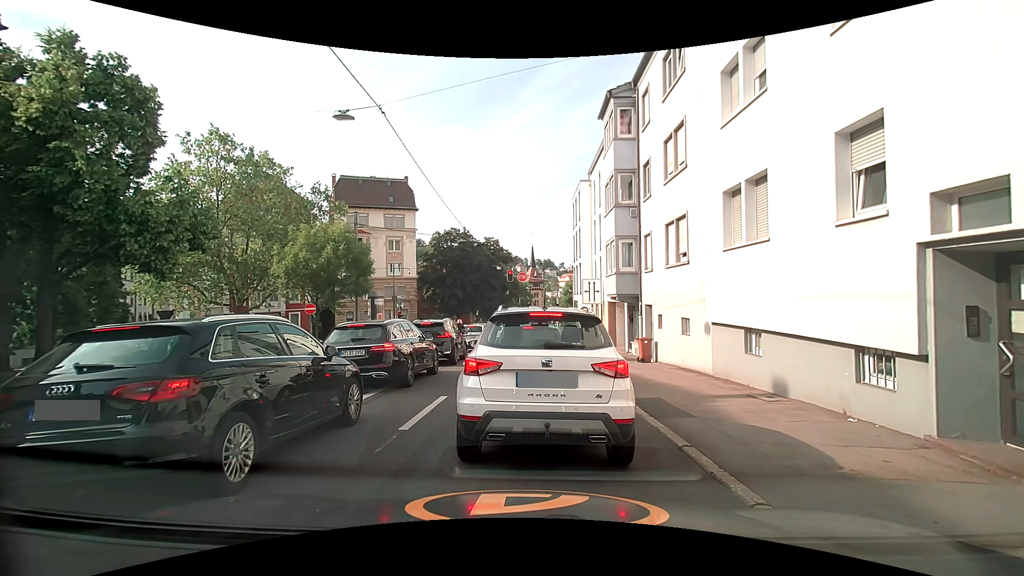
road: secondary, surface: asphalt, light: Day
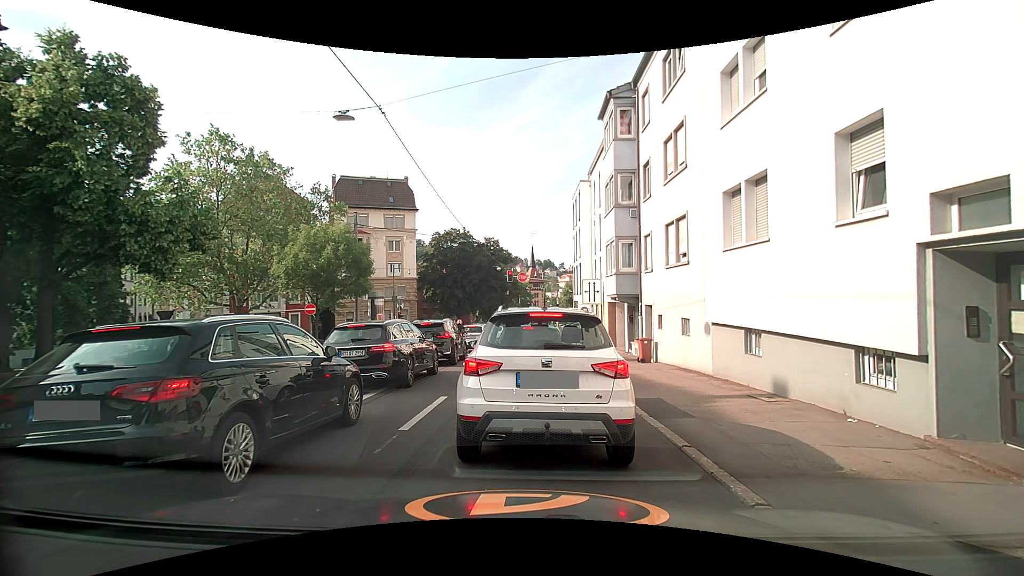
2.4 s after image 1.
(0.0, 0.0) m; 0°
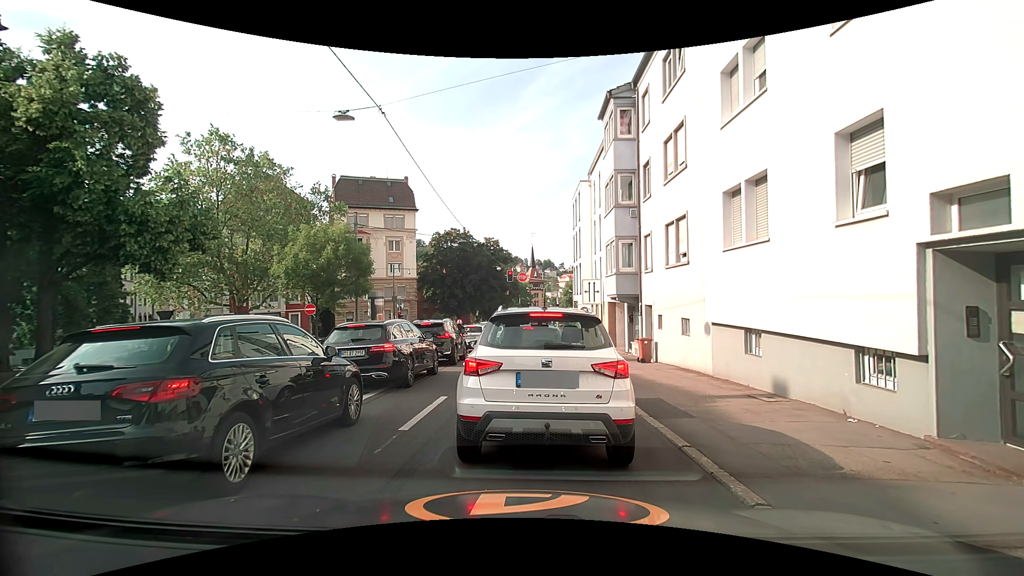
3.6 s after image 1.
(0.0, 0.0) m; 0°
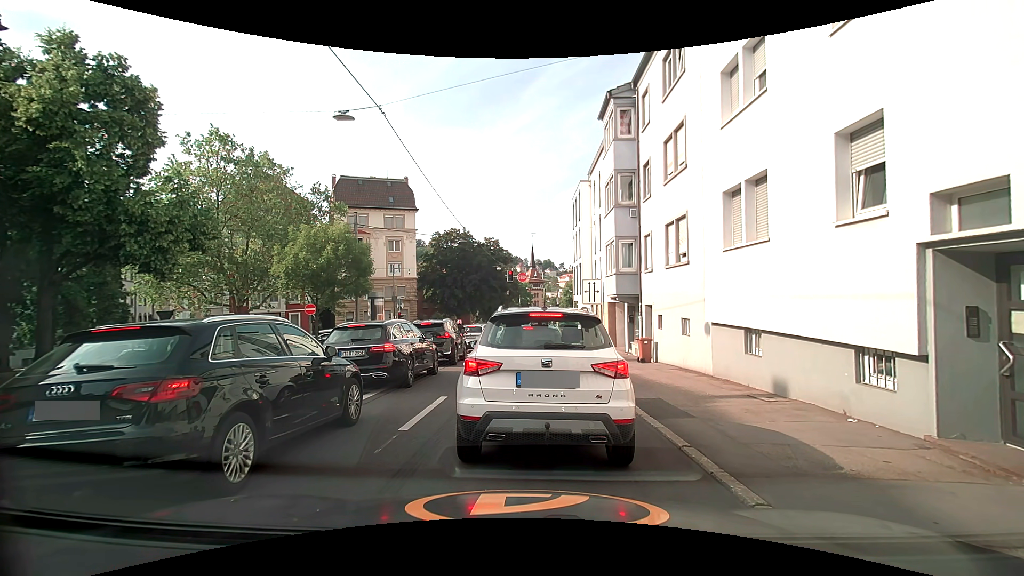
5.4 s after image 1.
(0.0, 0.0) m; 0°
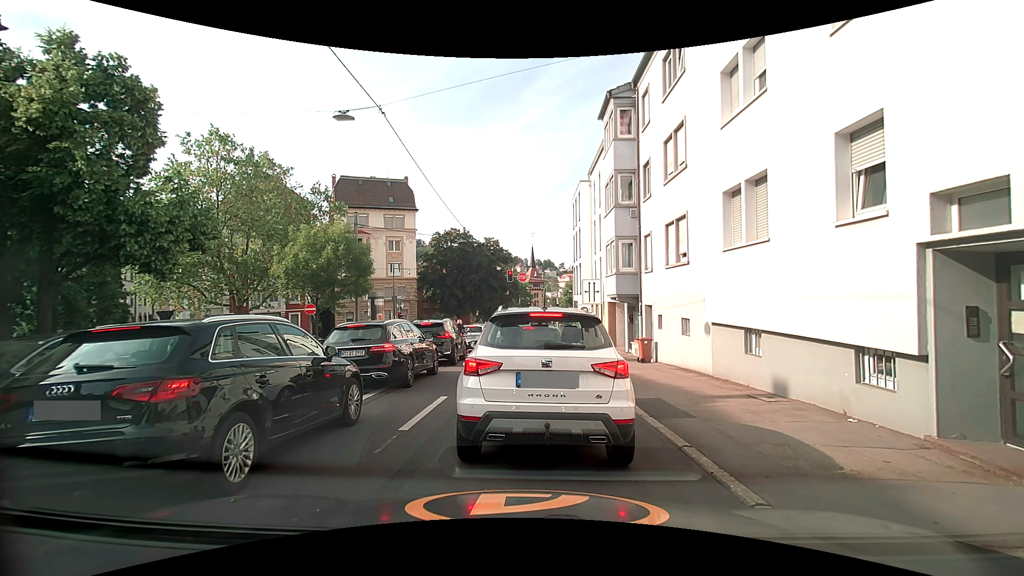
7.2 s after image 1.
(0.0, 0.0) m; 0°
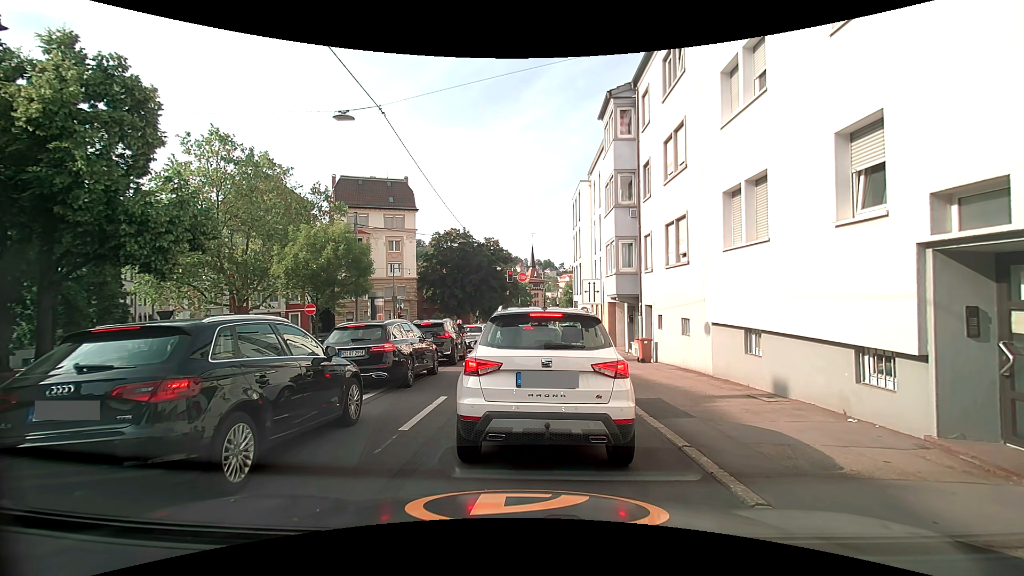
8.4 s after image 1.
(0.0, 0.0) m; 0°
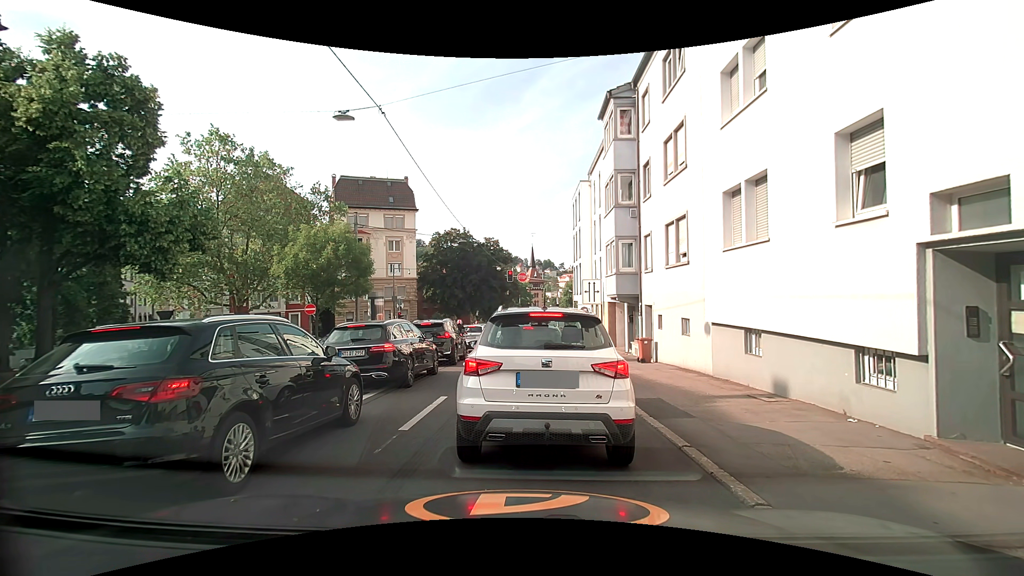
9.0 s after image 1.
(0.0, 0.0) m; 0°
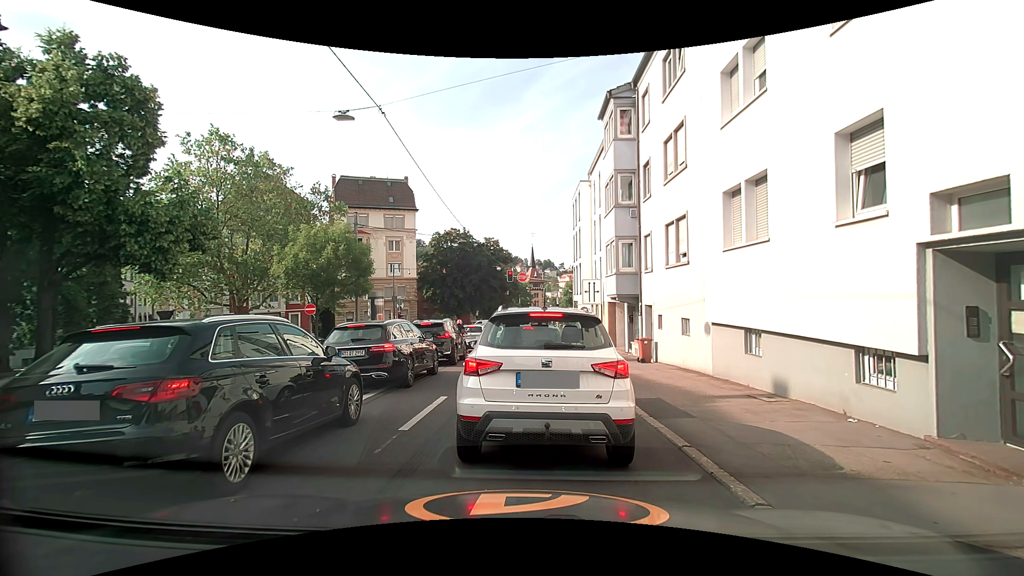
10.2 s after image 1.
(0.0, 0.0) m; 0°
